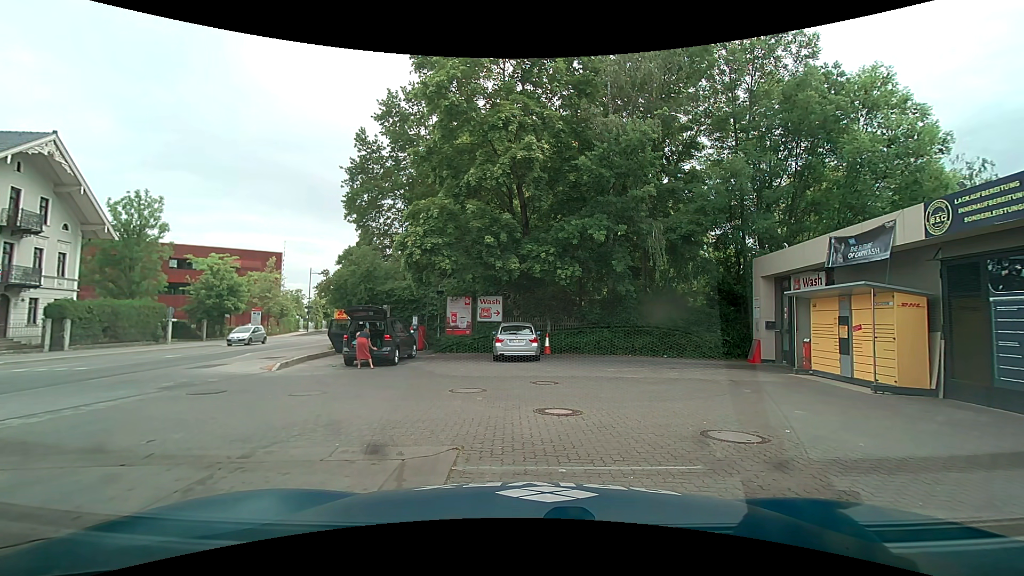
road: secondary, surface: asphalt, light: Day
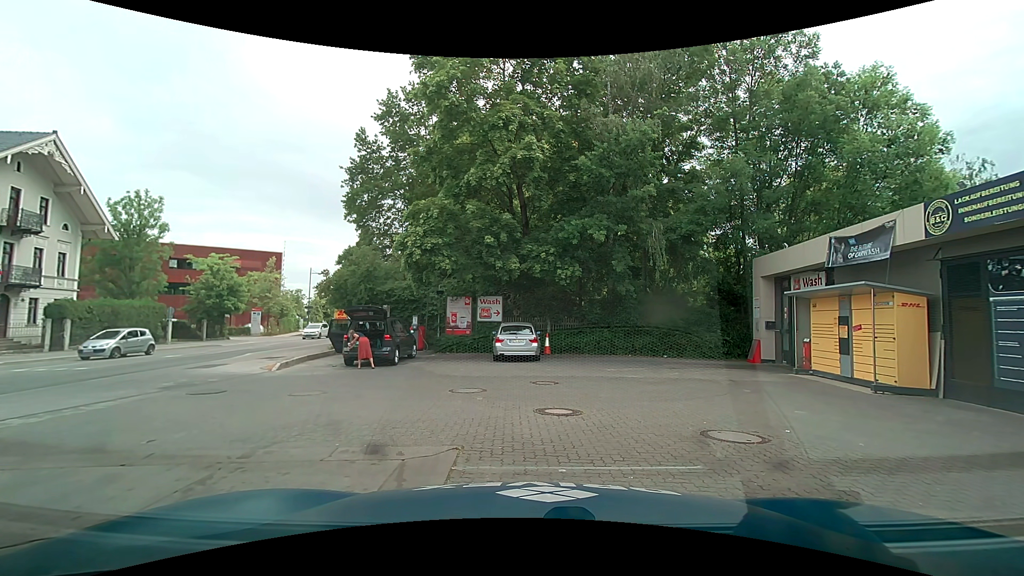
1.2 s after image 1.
(0.0, 0.0) m; 0°
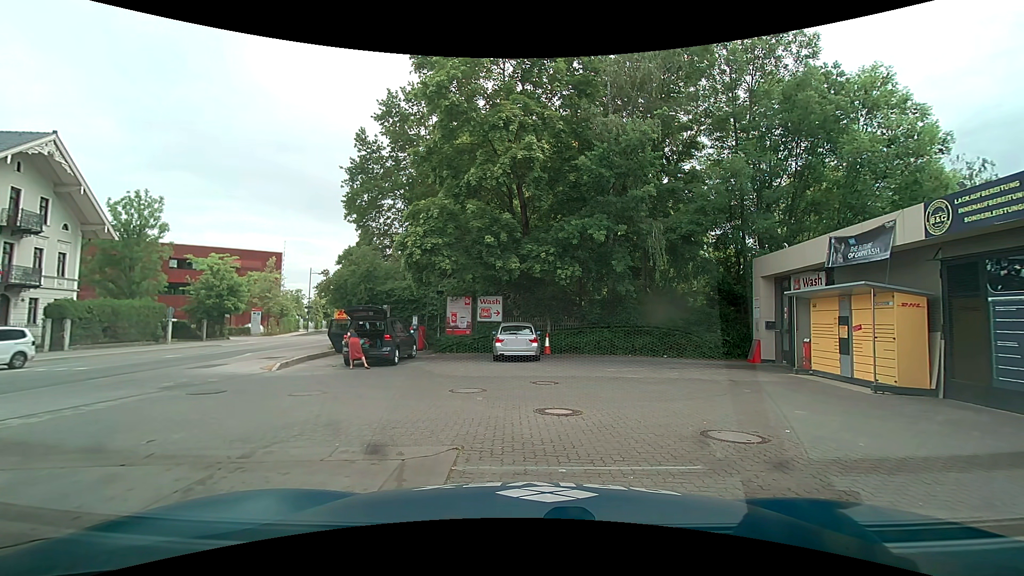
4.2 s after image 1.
(0.0, 0.0) m; 0°
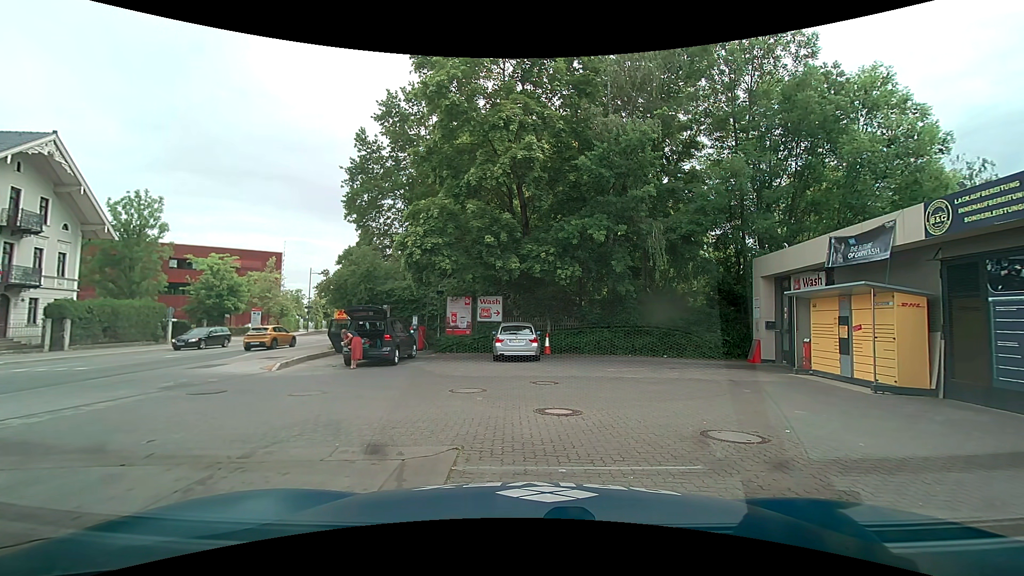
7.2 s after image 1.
(0.0, 0.0) m; 0°
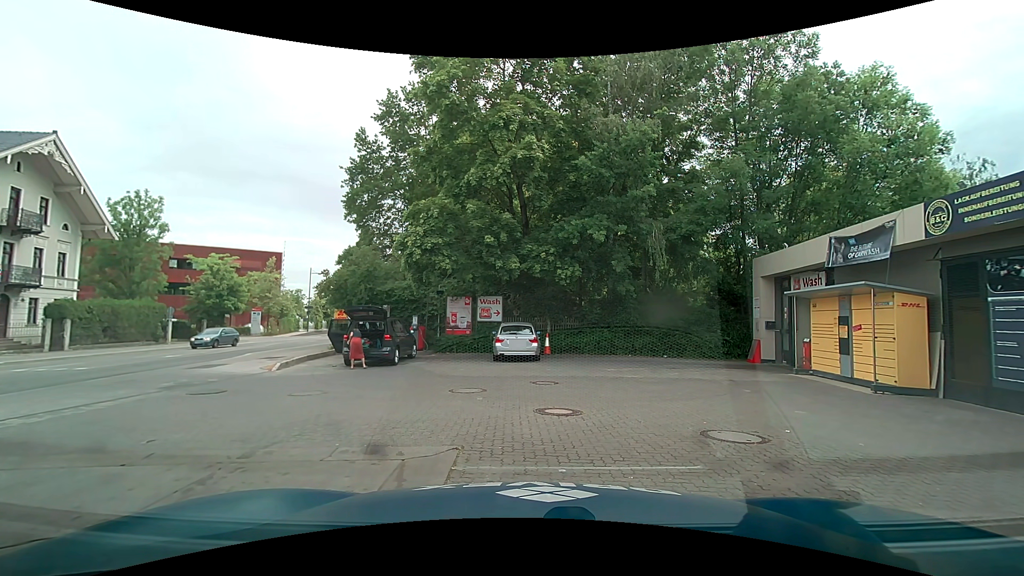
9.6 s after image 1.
(0.0, 0.0) m; 0°
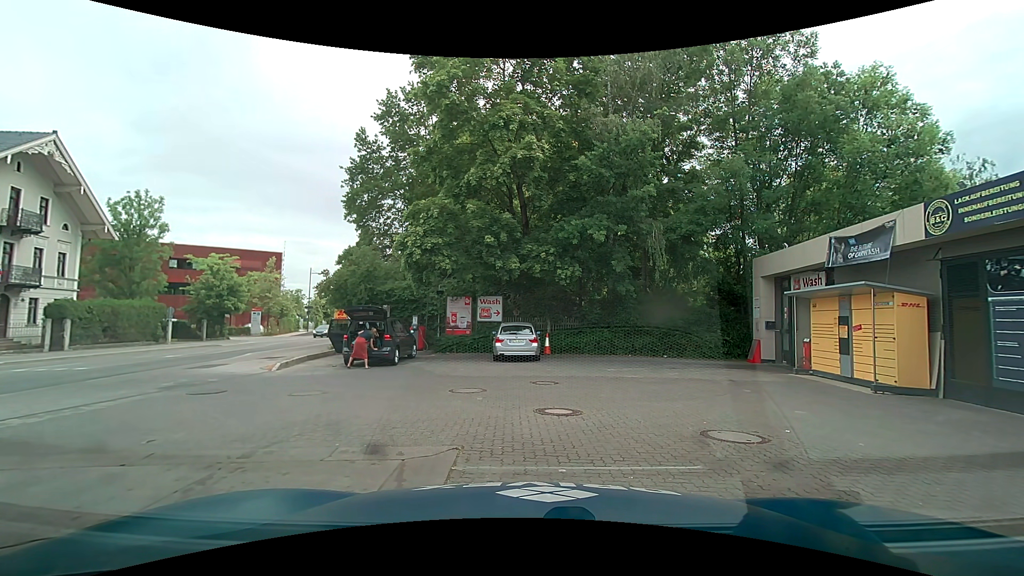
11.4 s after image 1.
(0.0, 0.0) m; 0°
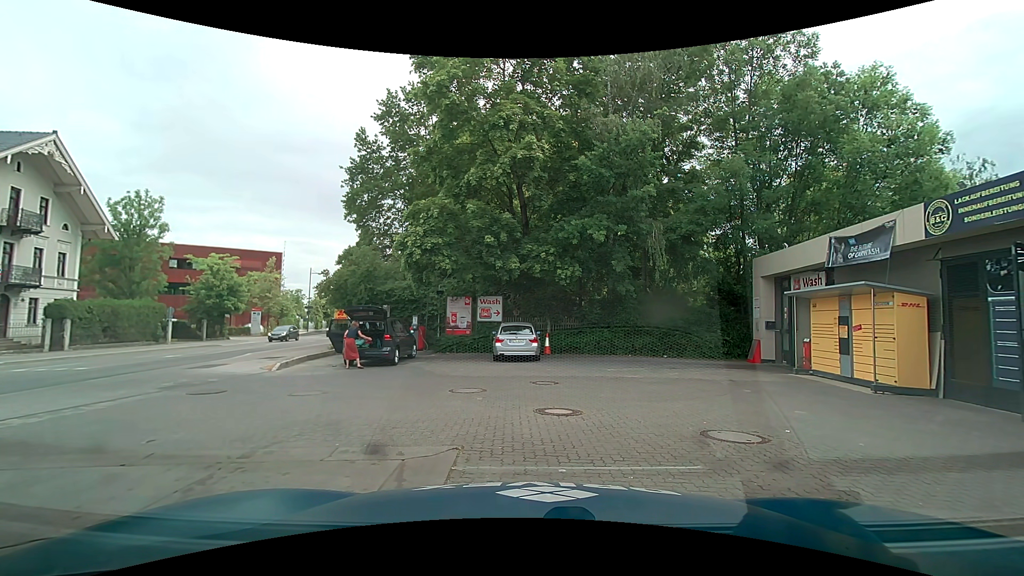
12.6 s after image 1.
(0.0, 0.0) m; 0°
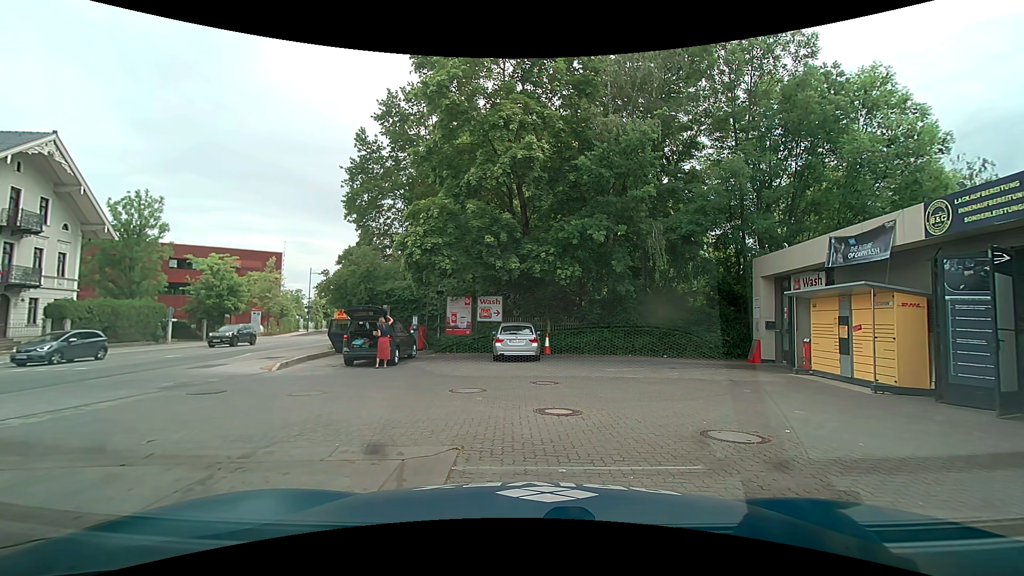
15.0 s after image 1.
(0.0, 0.0) m; 0°
